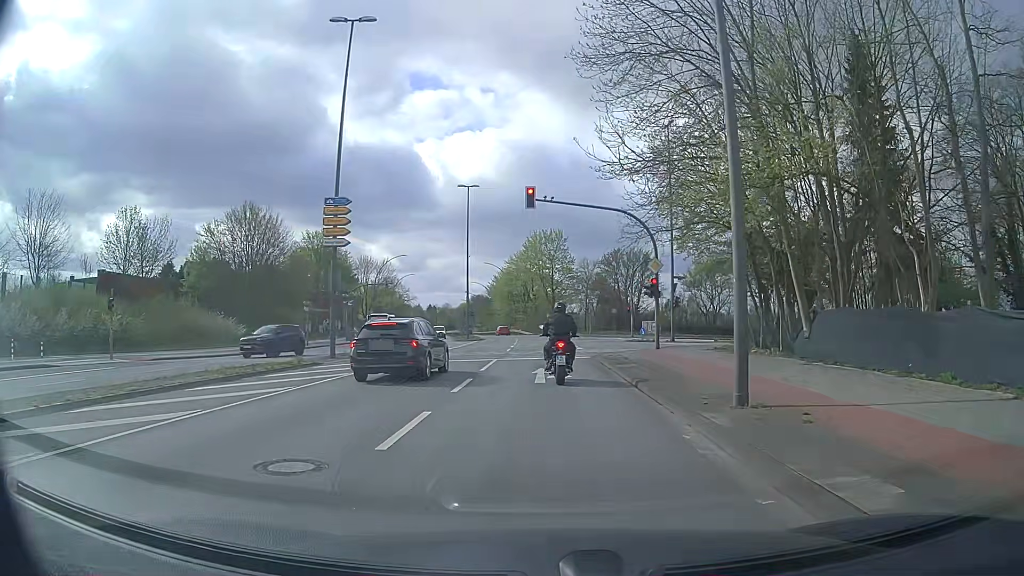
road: secondary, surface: asphalt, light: Day
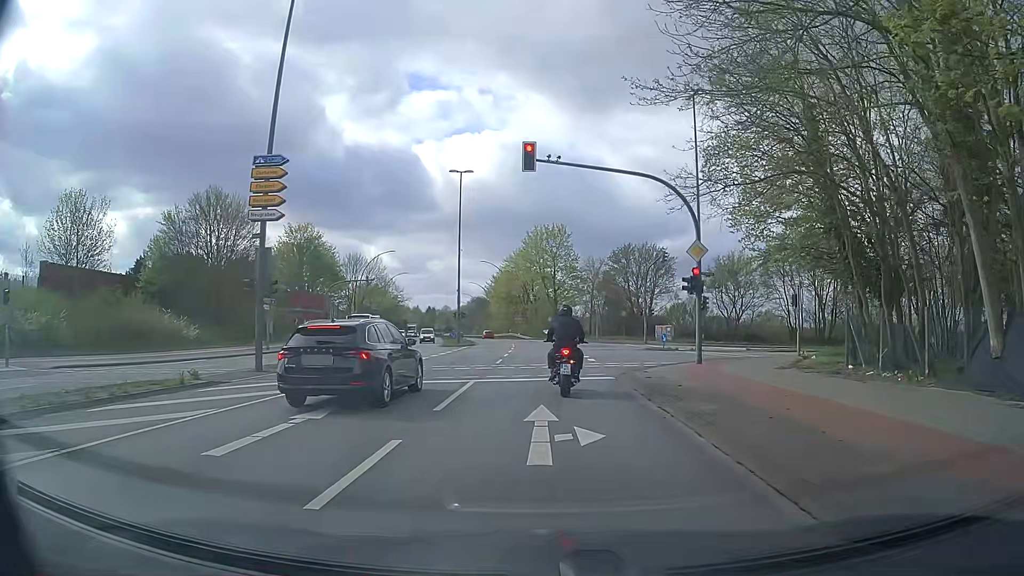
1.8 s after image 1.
(+0.1, +8.1) m; 0°
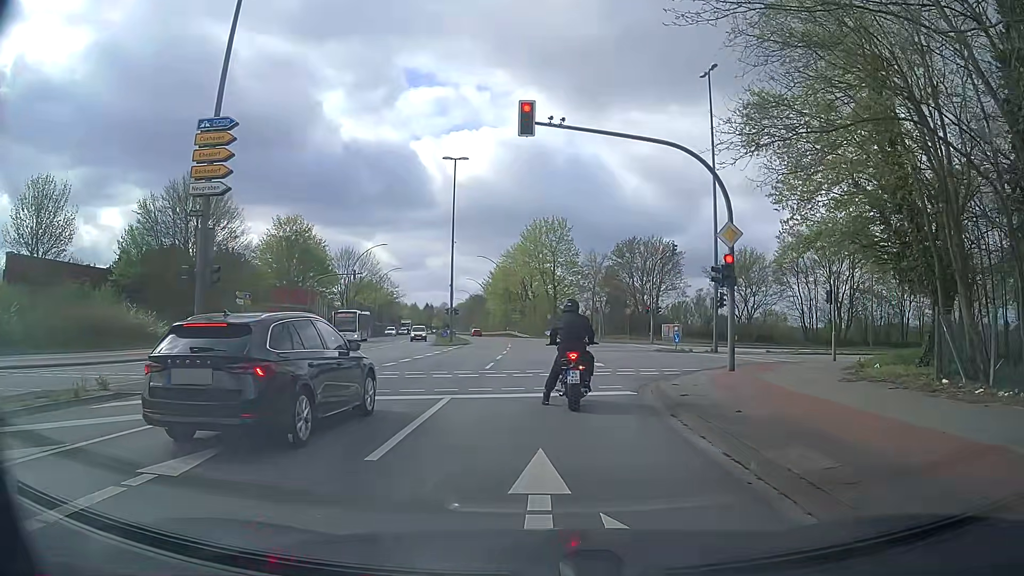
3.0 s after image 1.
(0.0, +4.1) m; 0°
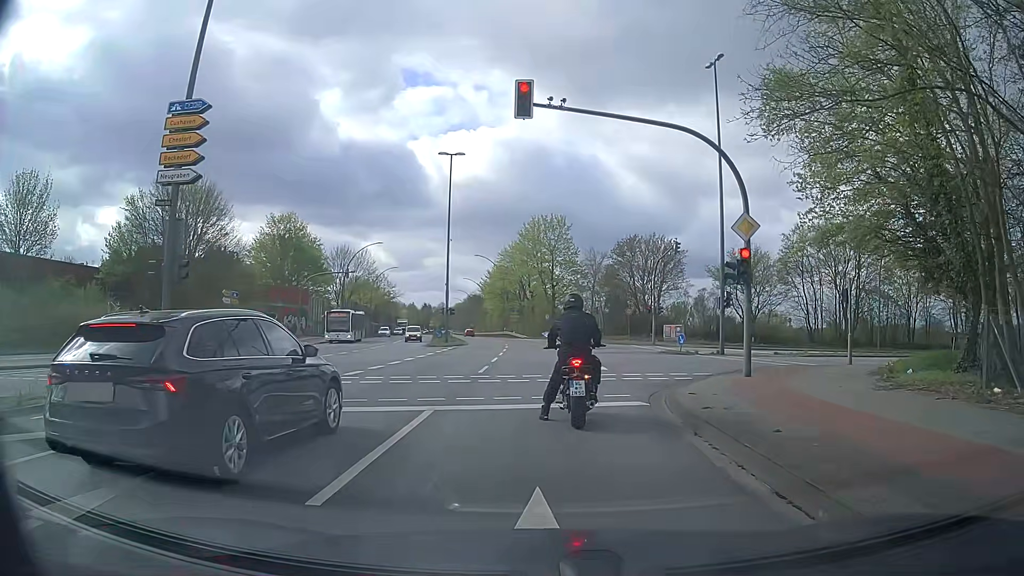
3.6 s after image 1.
(0.0, +1.7) m; 0°
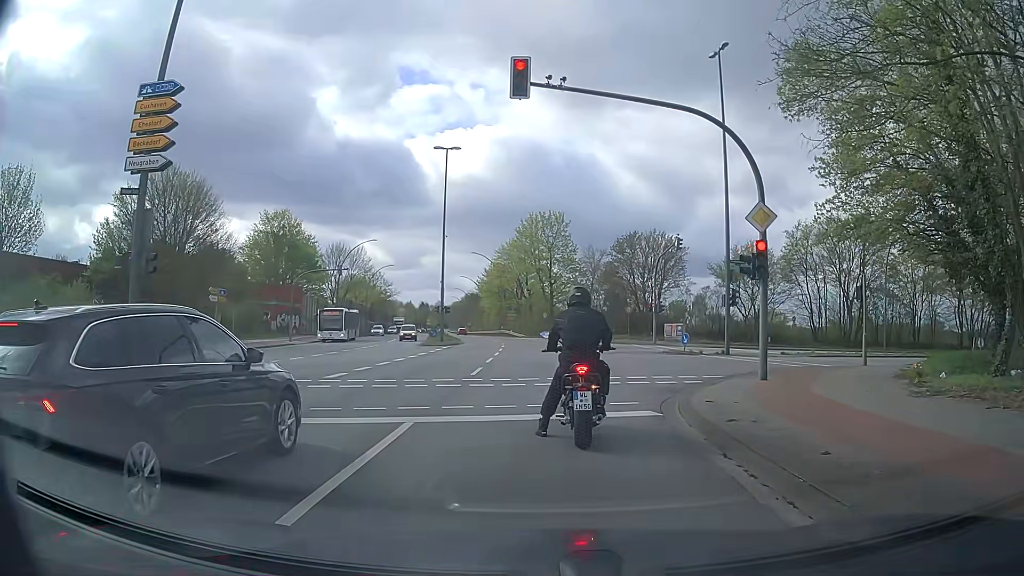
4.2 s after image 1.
(0.0, +1.4) m; 0°
